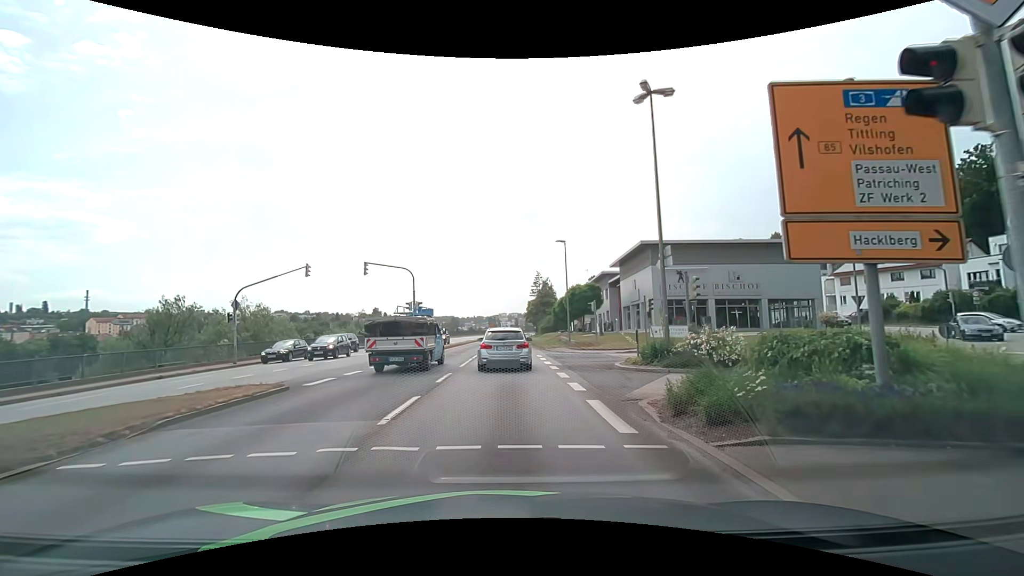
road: primary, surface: asphalt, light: Day
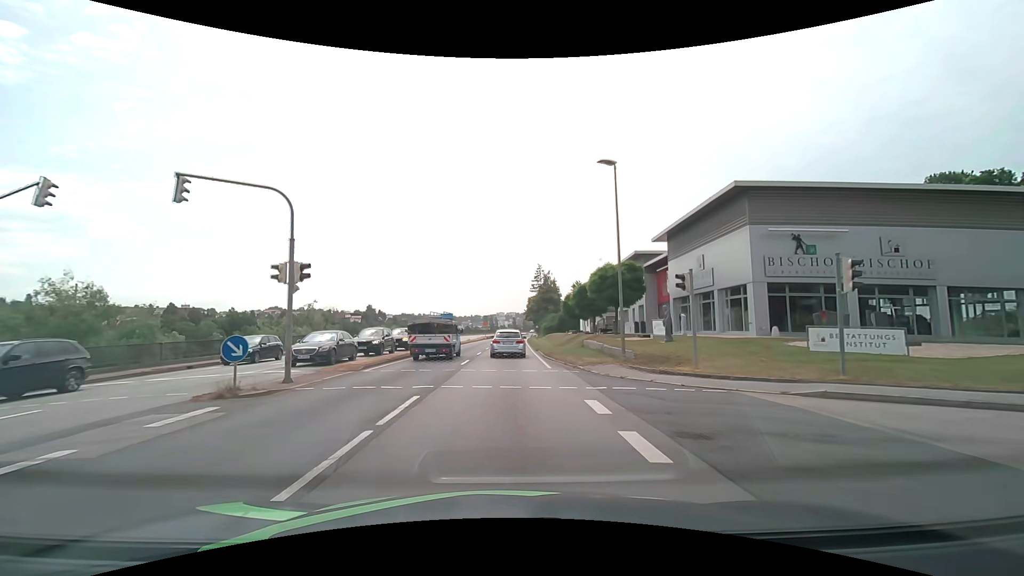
(+0.1, +18.4) m; 0°
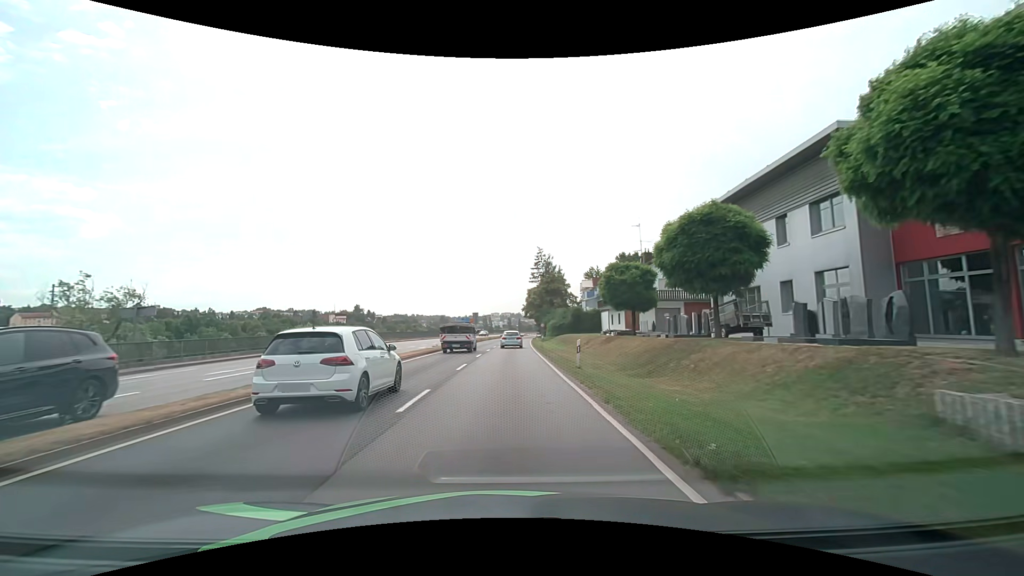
(+0.2, +30.4) m; +1°
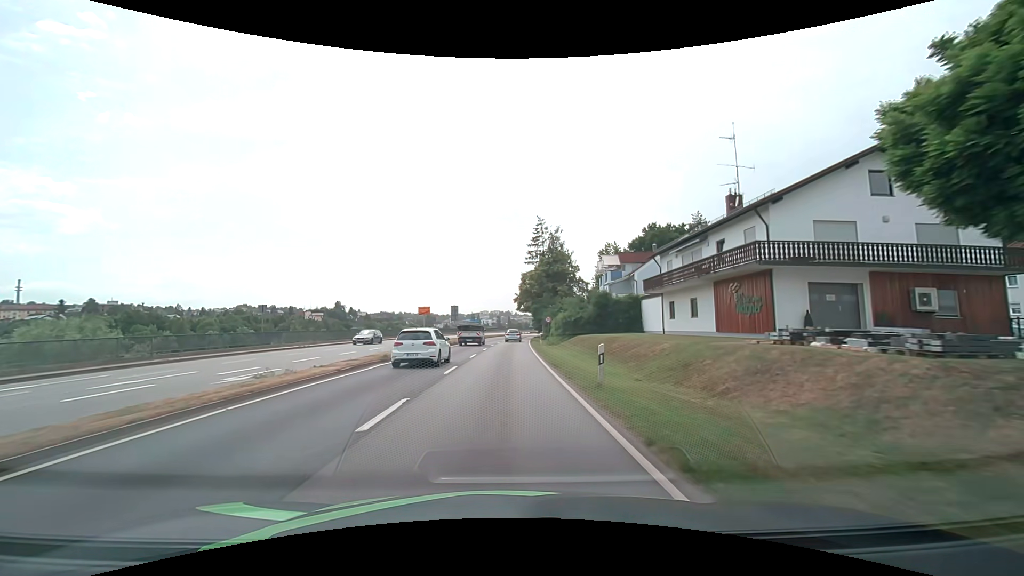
(+0.4, +29.1) m; +1°
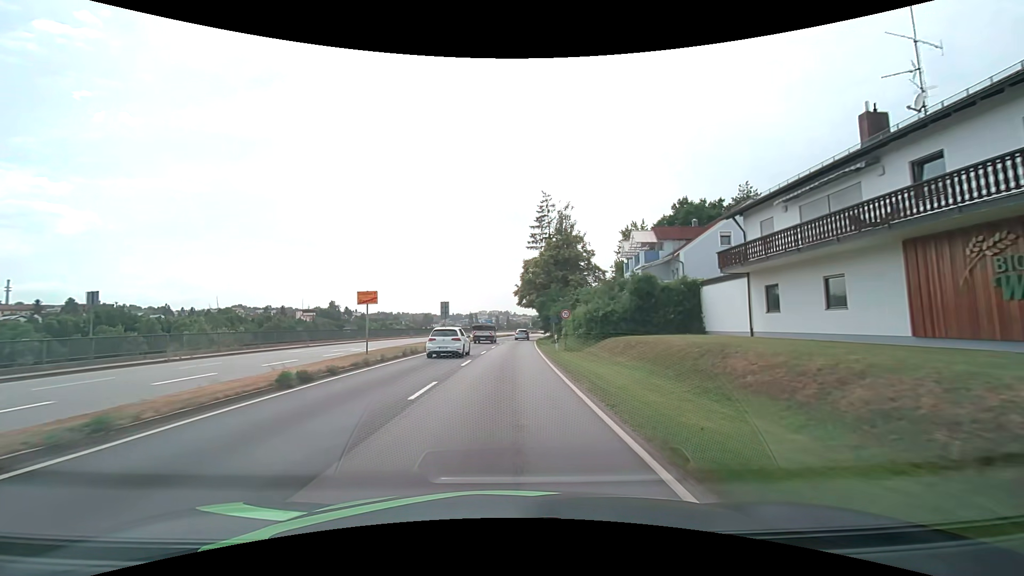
(0.0, +15.4) m; 0°
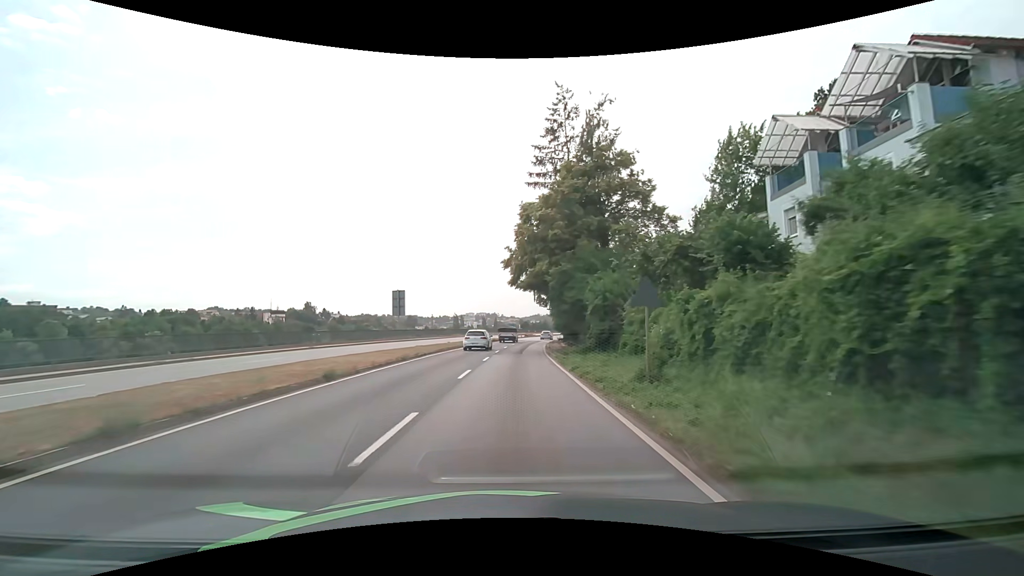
(+0.3, +31.9) m; +2°
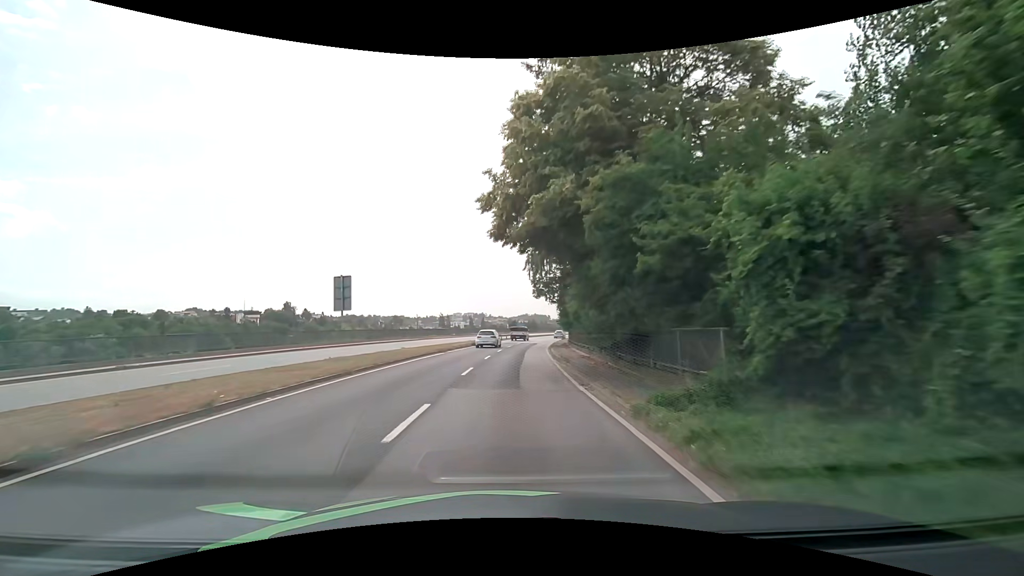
(+0.2, +17.4) m; +1°
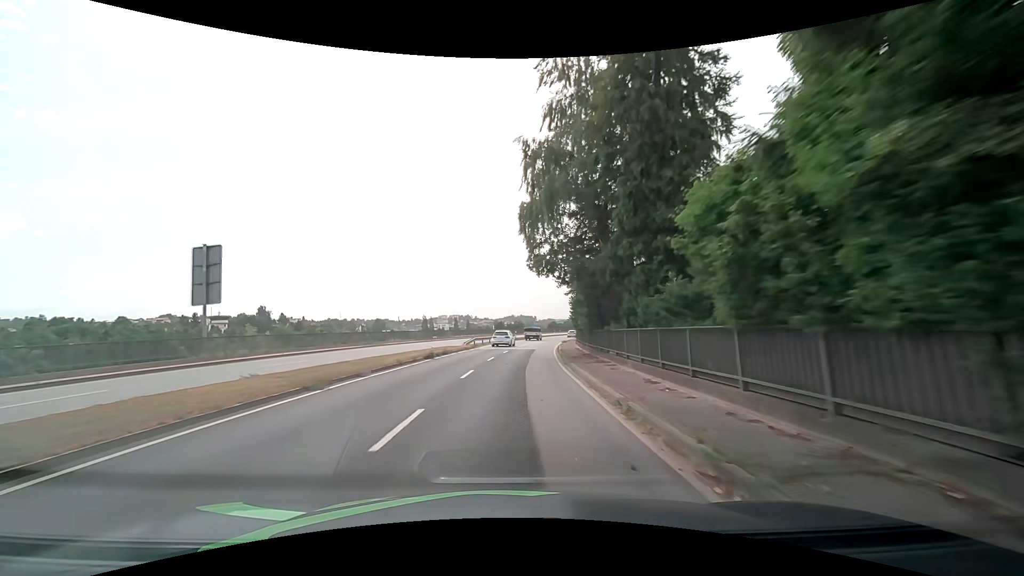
(+0.2, +18.8) m; +1°
(0, +10) (0, +20) (+1, +30) (+2, +40) (+3, +50) (+5, +60) (+6, +70) (+8, +79) (+10, +89) (+13, +99) m
